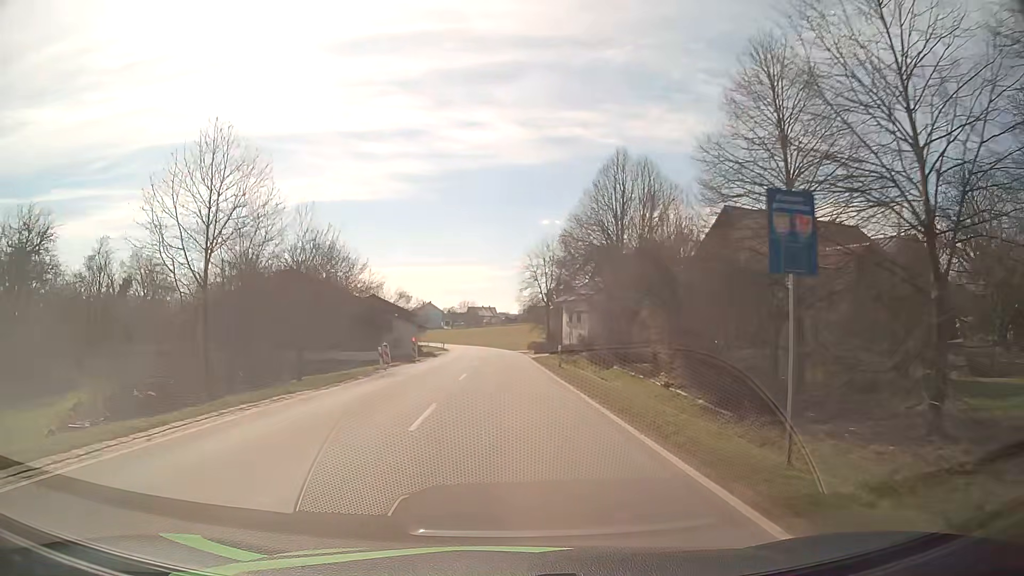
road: tertiary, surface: asphalt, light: Day
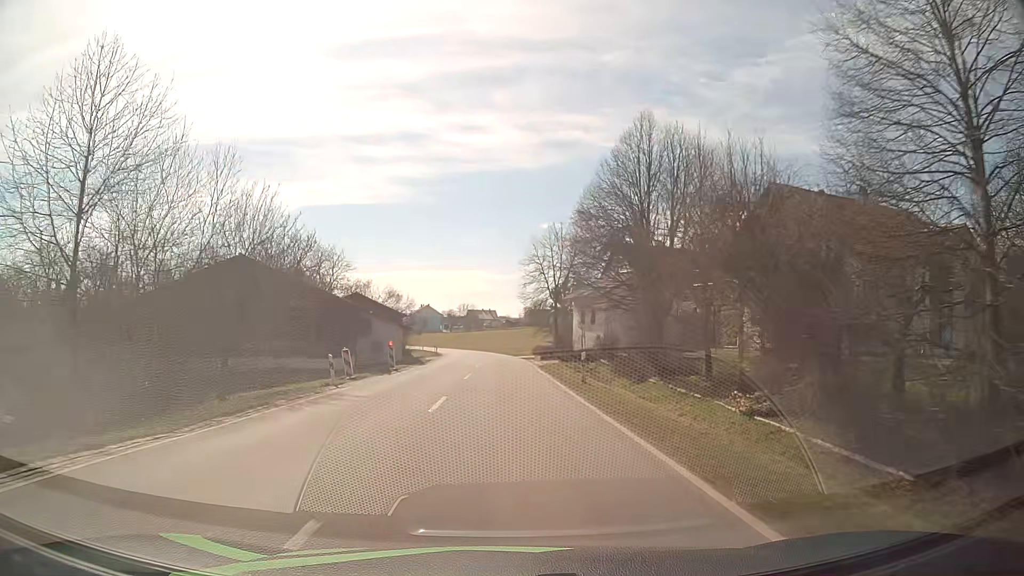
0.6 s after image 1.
(0.0, +8.8) m; 0°
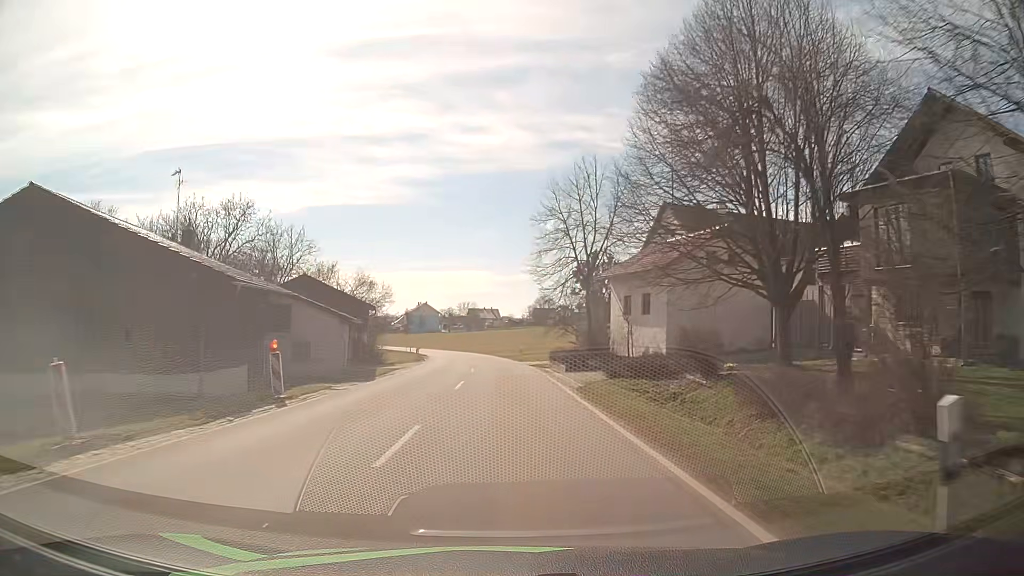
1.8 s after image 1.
(0.0, +17.9) m; 0°
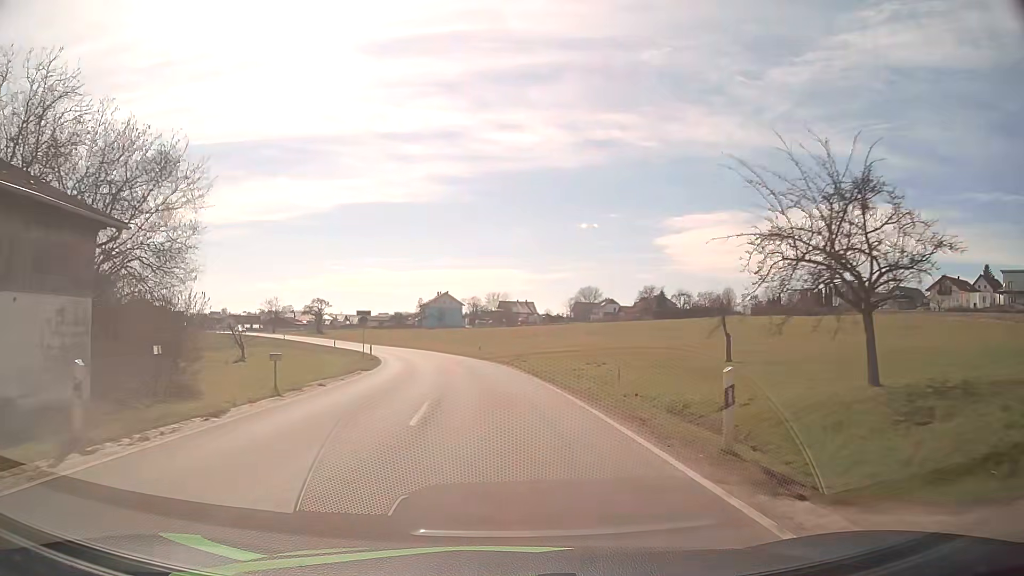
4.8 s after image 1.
(-0.8, +44.7) m; -2°
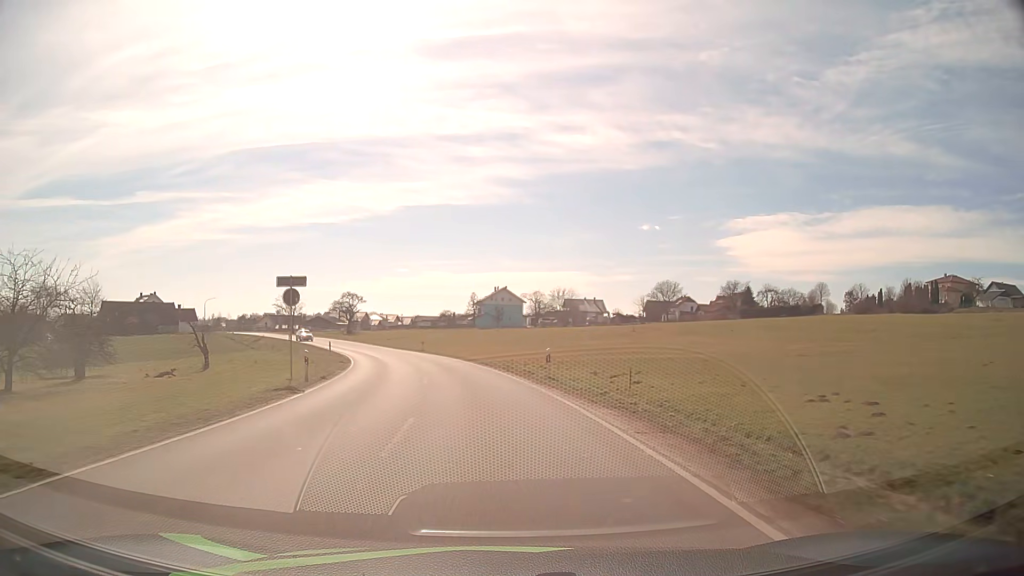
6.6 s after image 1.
(-1.3, +27.1) m; -5°
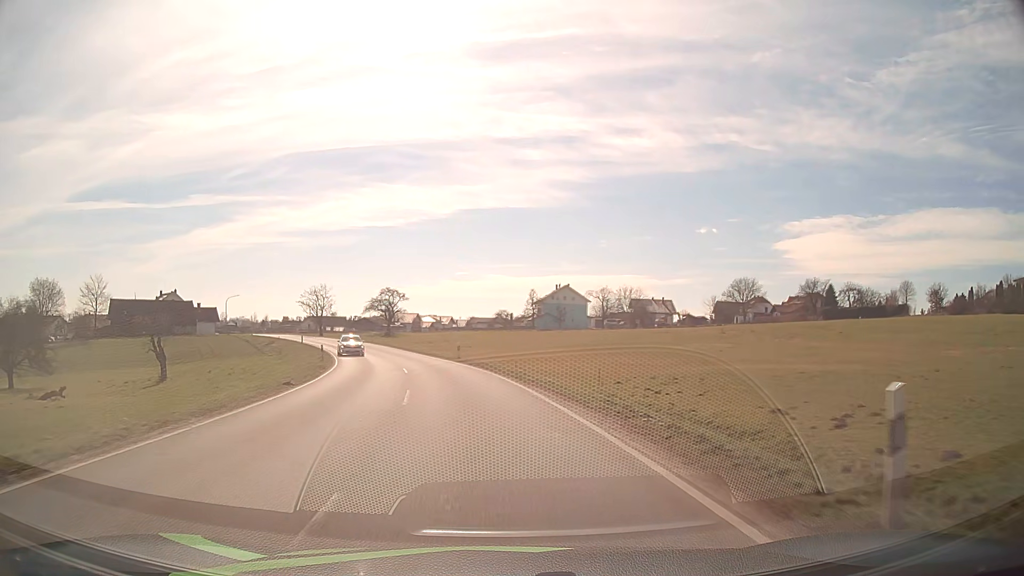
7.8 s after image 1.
(-0.8, +18.2) m; -5°
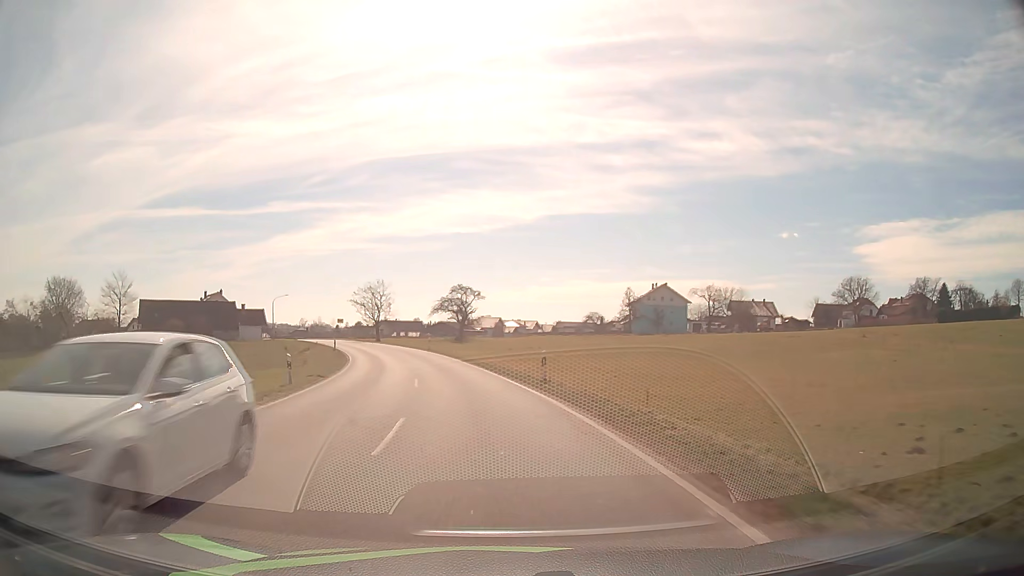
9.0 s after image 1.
(-1.1, +18.2) m; -7°
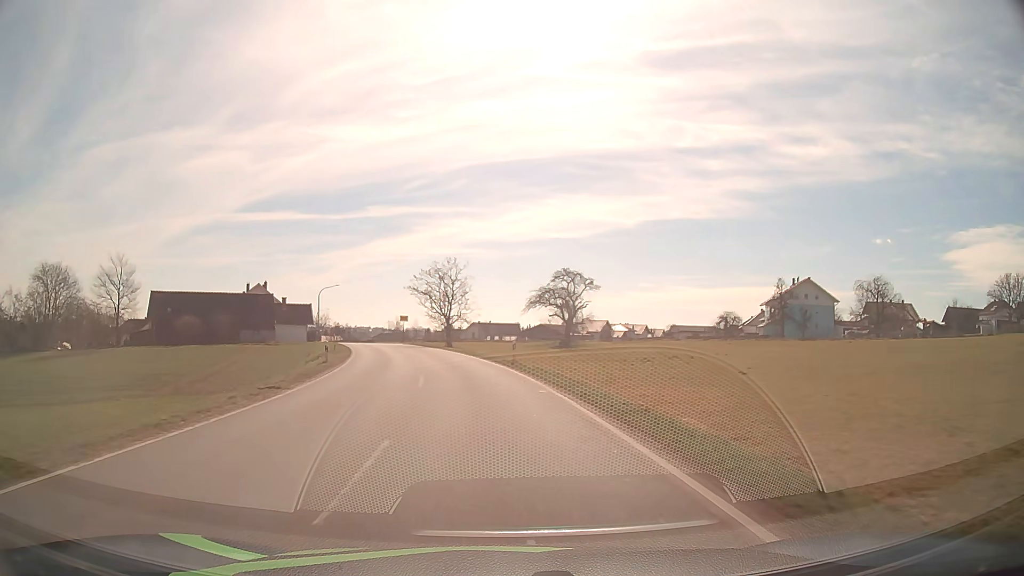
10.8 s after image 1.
(-2.2, +27.3) m; -9°
(0, +10) (-1, +20) (-3, +30) (-4, +40) (-7, +49) (-9, +59) (-12, +69) (-15, +78) (-18, +88) (-21, +97) m
